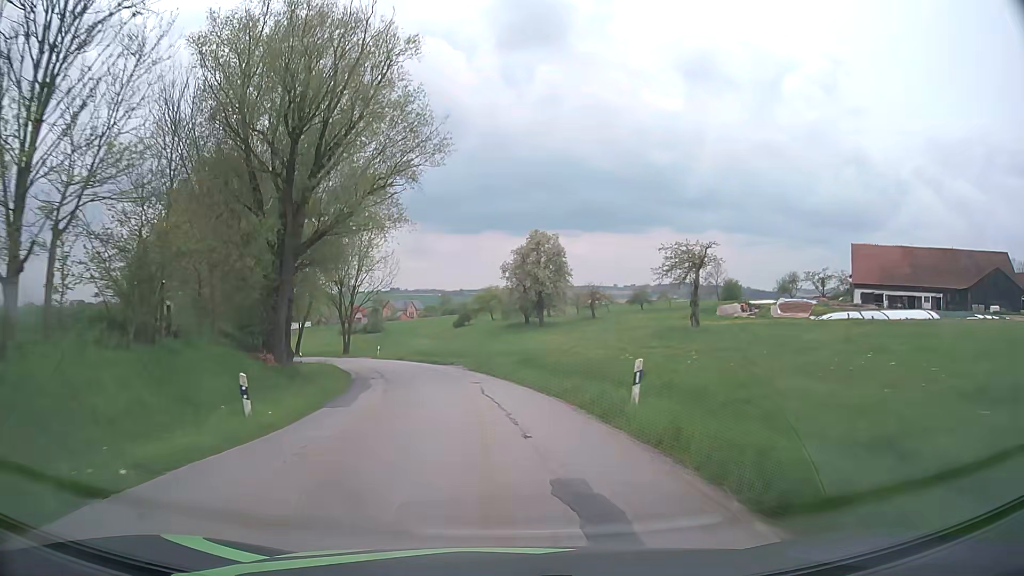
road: tertiary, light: Day
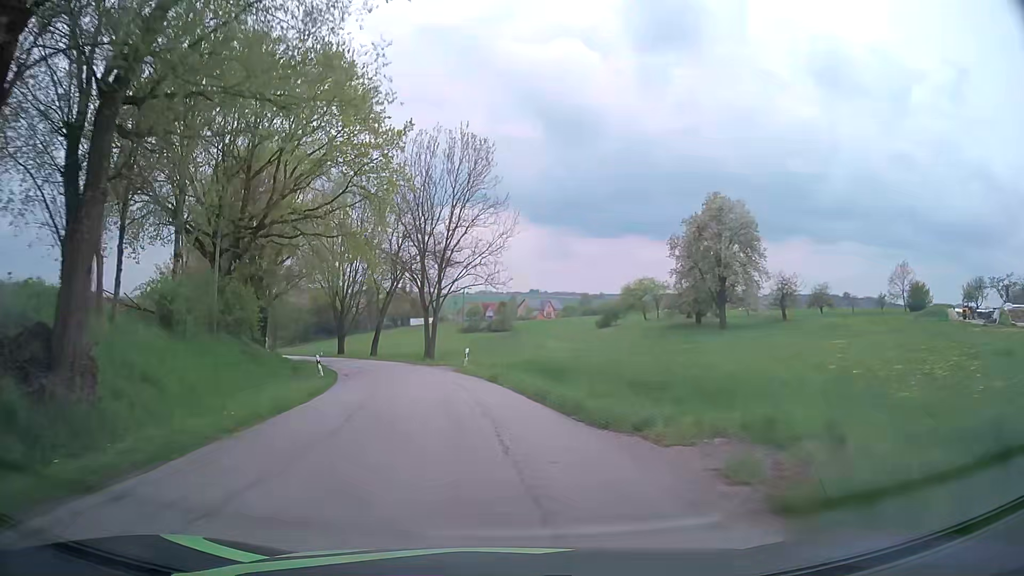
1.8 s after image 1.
(-2.6, +27.9) m; -11°
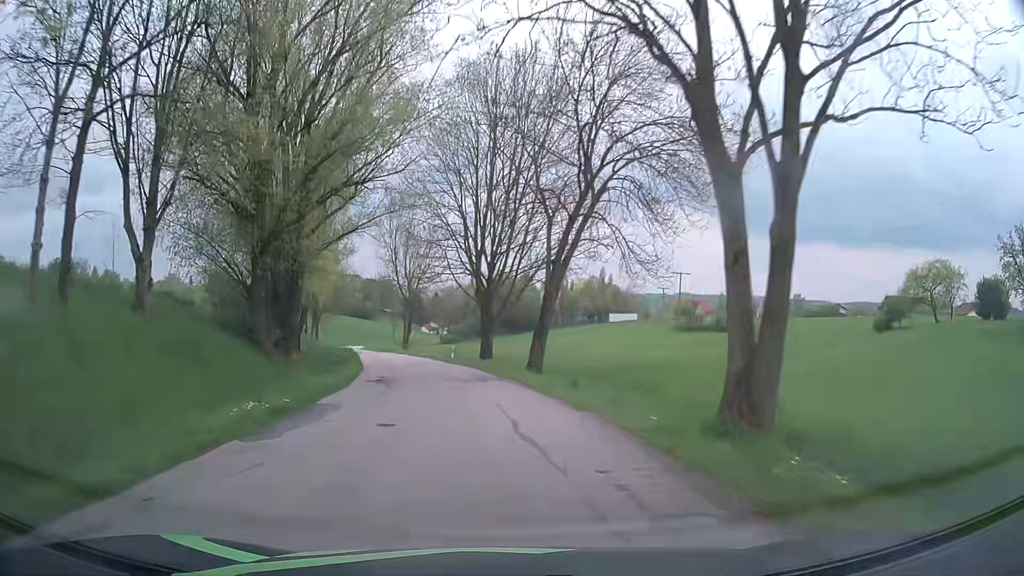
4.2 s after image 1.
(-5.7, +36.7) m; -16°
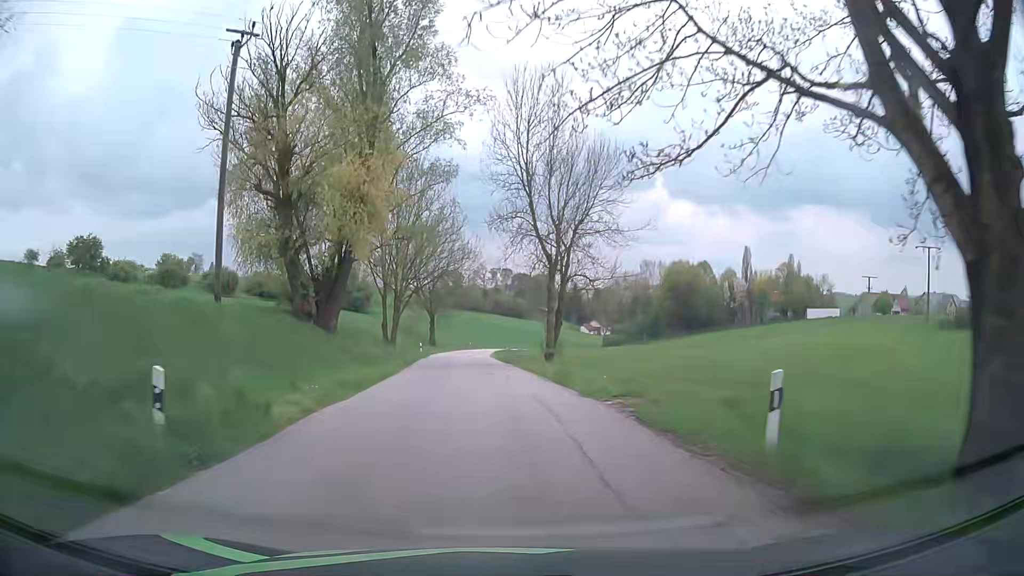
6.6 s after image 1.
(-4.8, +36.9) m; -13°
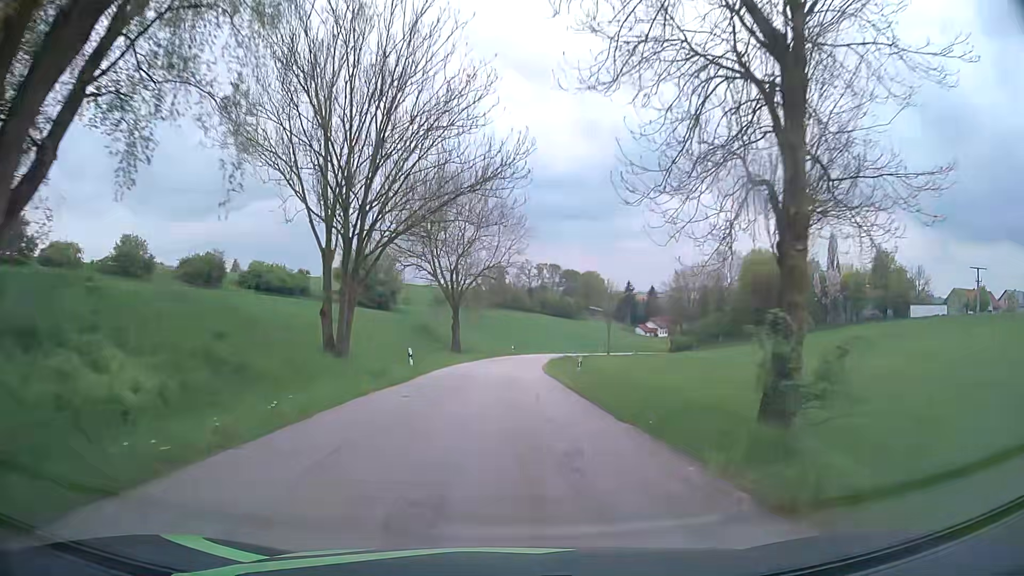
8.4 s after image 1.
(-1.4, +28.3) m; -5°
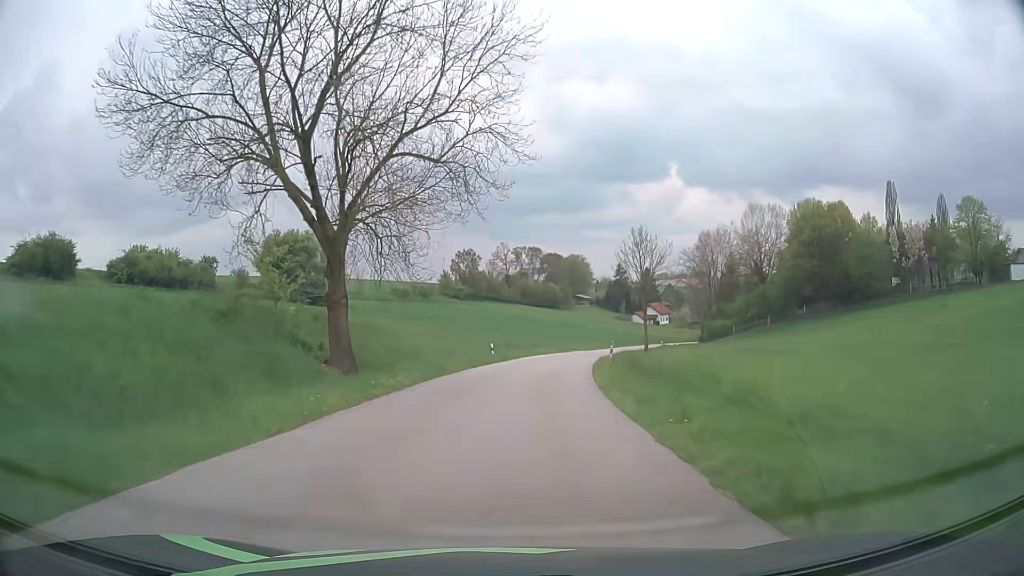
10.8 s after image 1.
(+0.1, +38.9) m; +1°
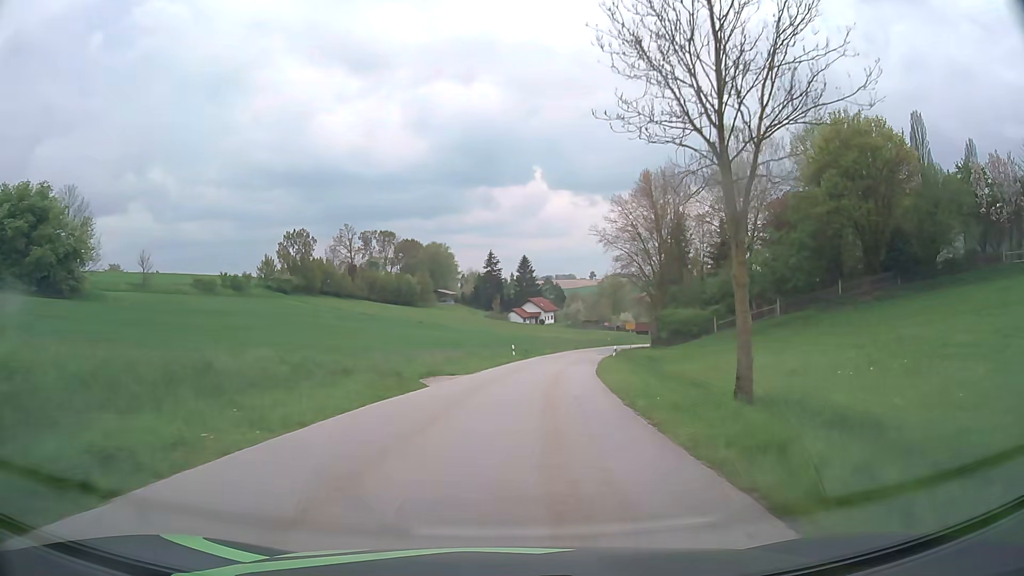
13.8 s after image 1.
(+4.7, +48.9) m; +12°
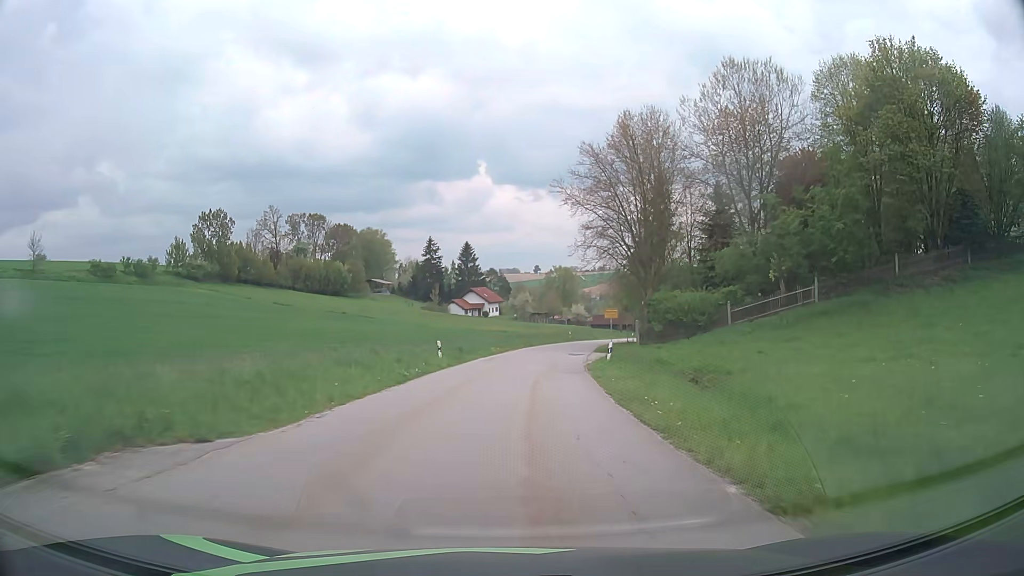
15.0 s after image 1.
(+0.8, +19.0) m; +5°
(0, +10) (+1, +20) (+2, +30) (+3, +40) (+4, +50) (+6, +60) (+9, +69) (+11, +79) (+14, +88) (+18, +98) m
